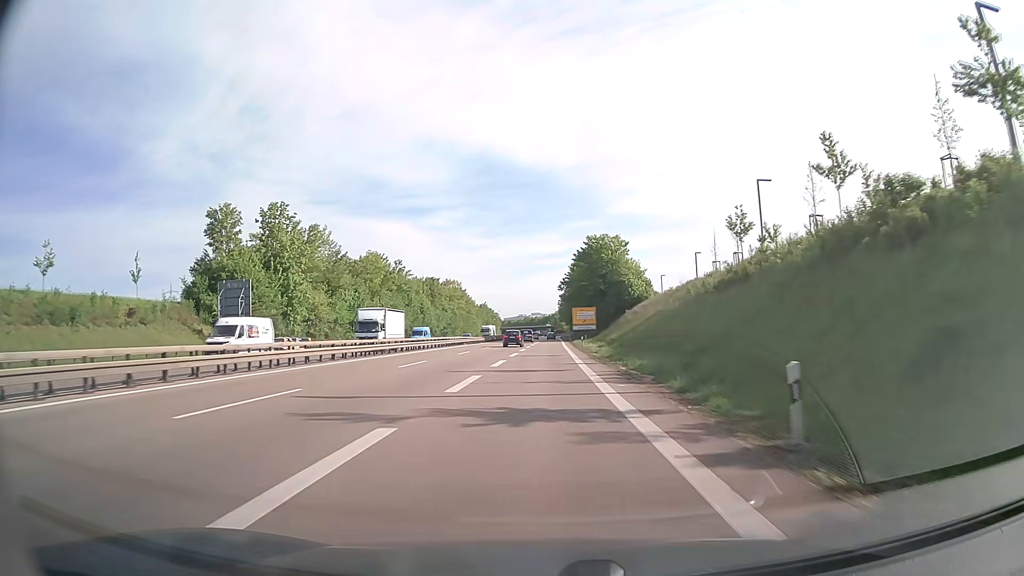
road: trunk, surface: asphalt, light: Day
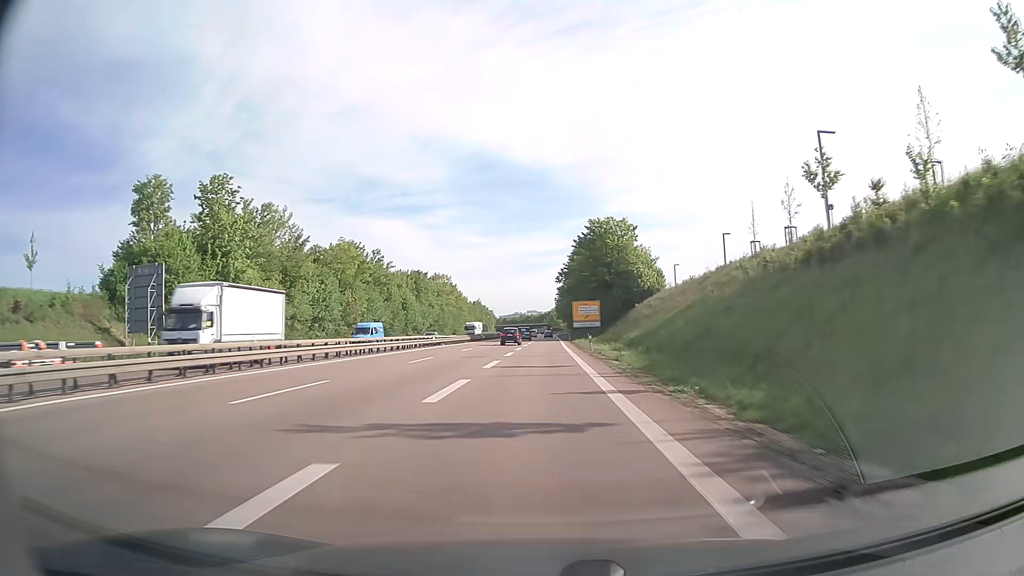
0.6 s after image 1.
(0.0, +14.8) m; 0°
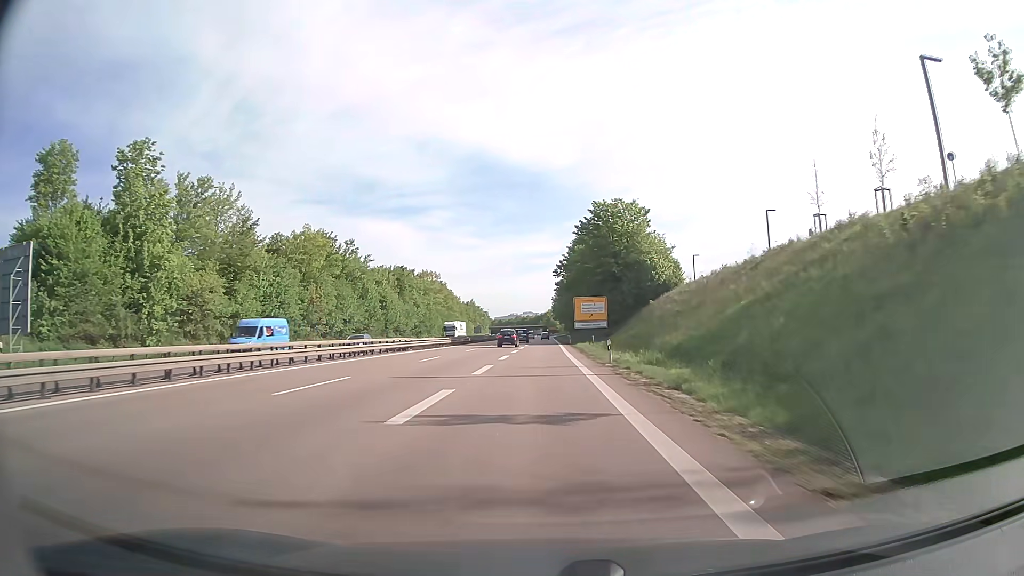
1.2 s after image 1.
(+0.1, +14.8) m; 0°
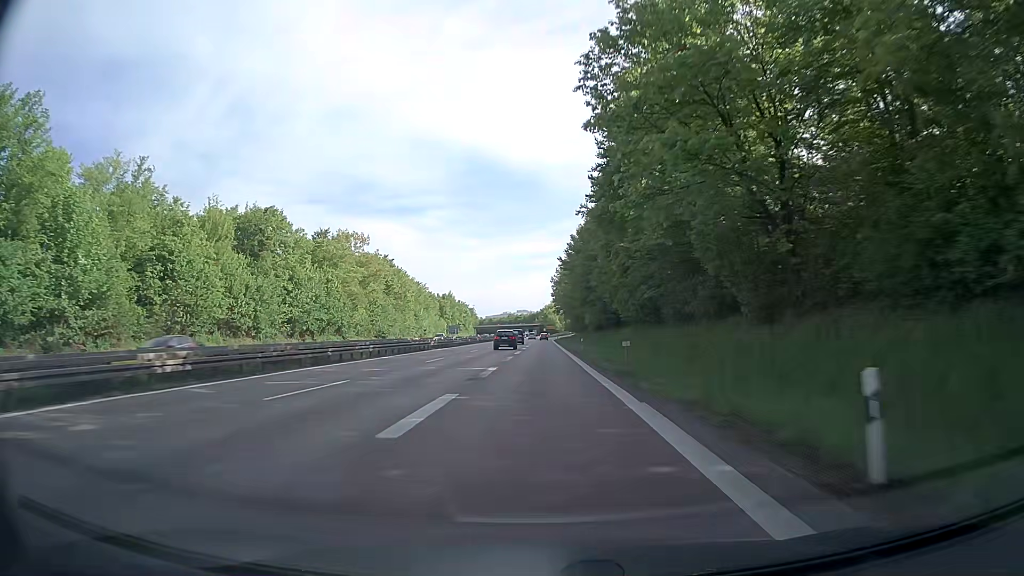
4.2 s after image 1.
(0.0, +73.7) m; 0°
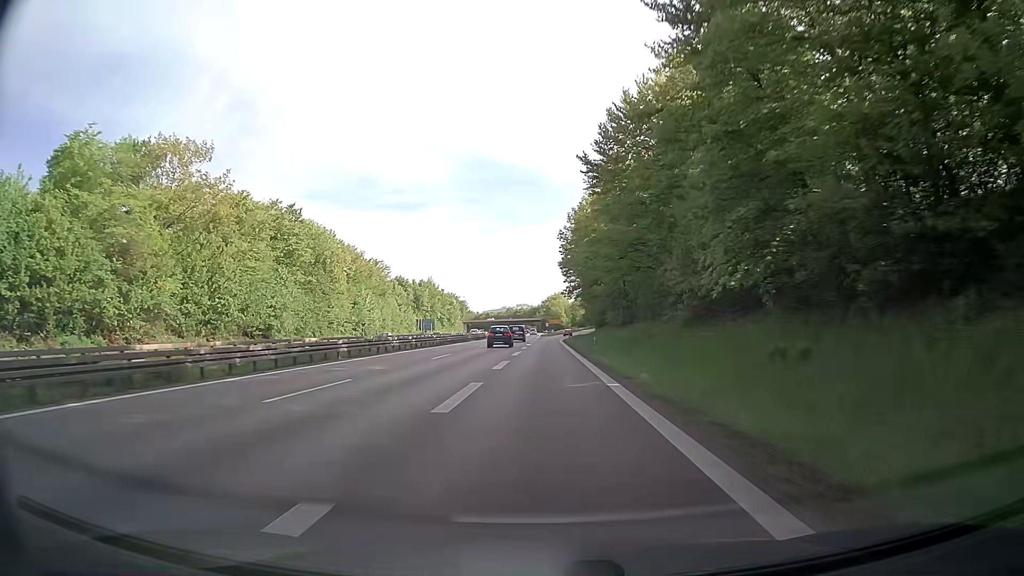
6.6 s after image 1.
(-0.2, +57.4) m; 0°
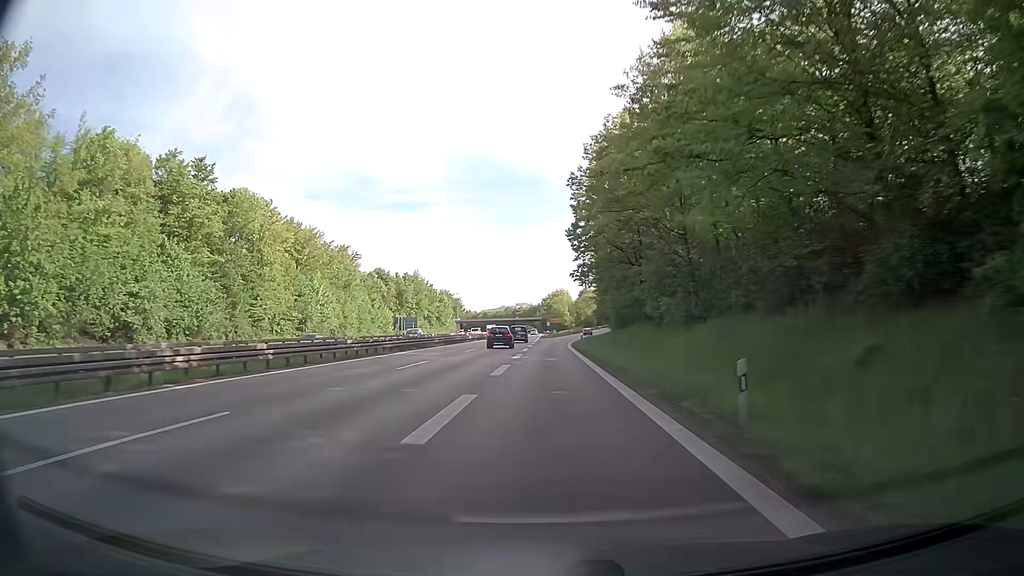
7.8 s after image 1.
(-0.1, +27.2) m; 0°
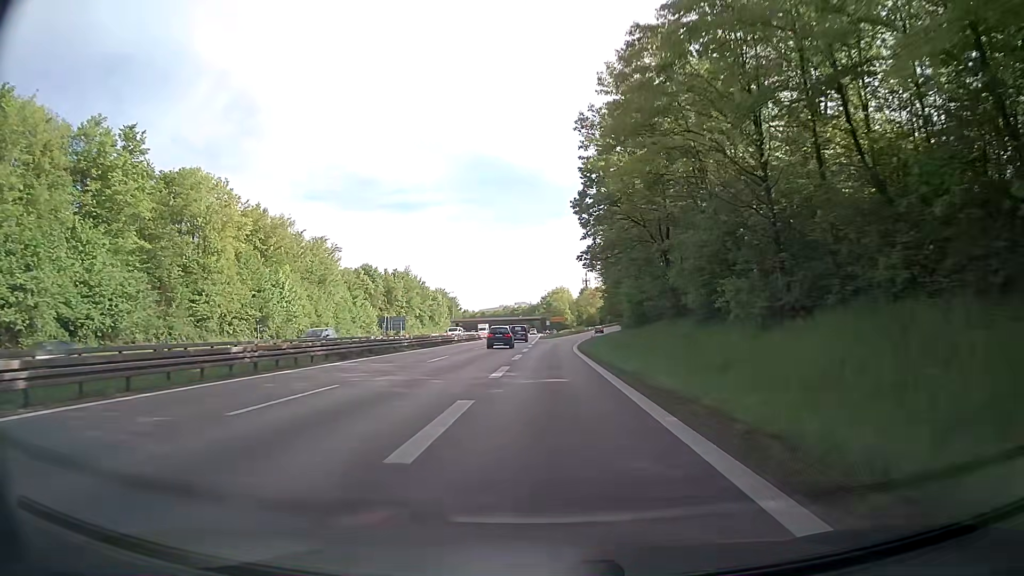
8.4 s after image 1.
(0.0, +13.1) m; 0°
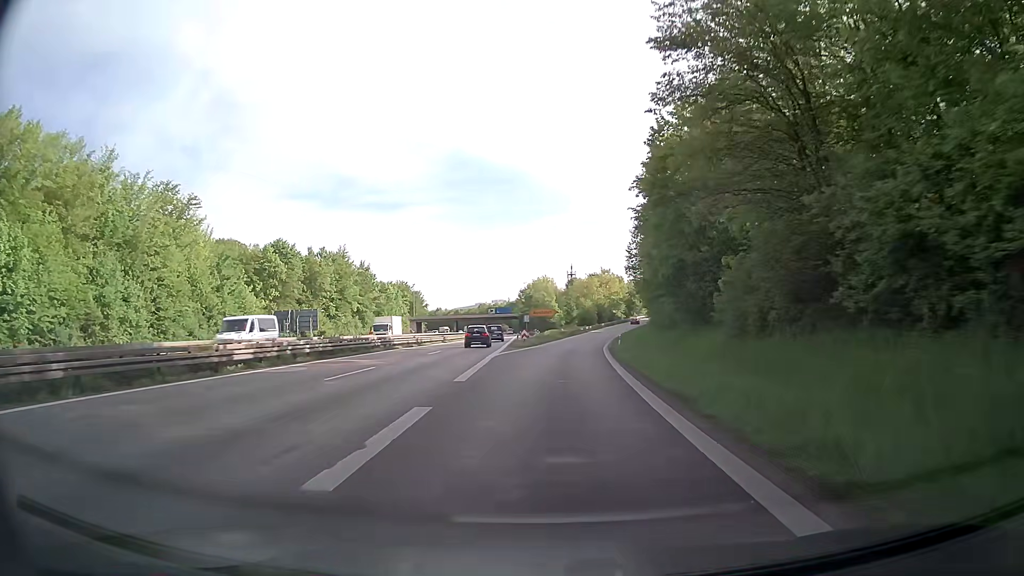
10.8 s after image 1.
(+0.4, +48.9) m; +2°
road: trunk_link
(0, +10) (0, +20) (+1, +30) (+1, +40) (+2, +50) (+3, +60) (+4, +70) (+6, +80) (+7, +90) (+8, +100) m
